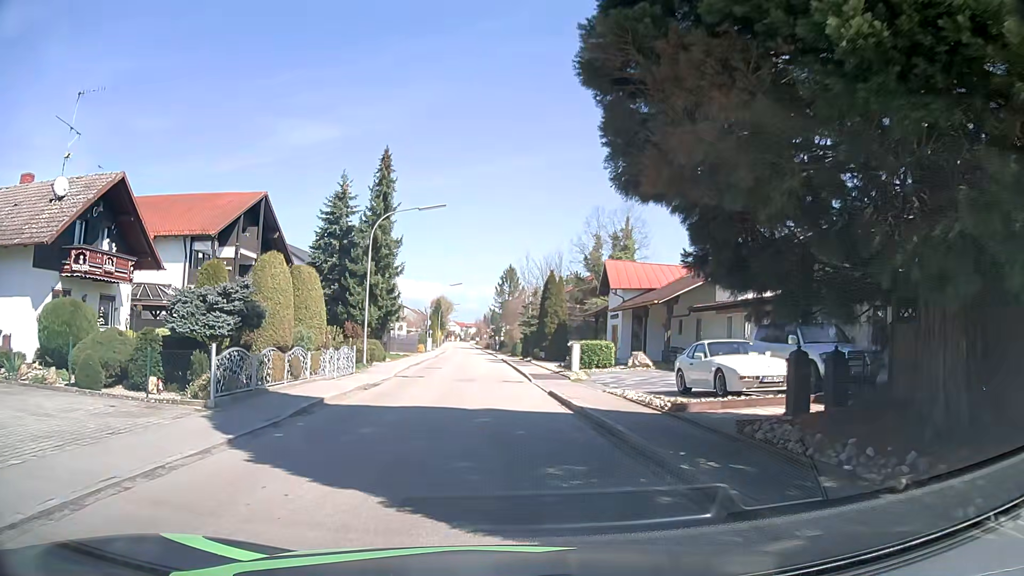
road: residential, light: Day
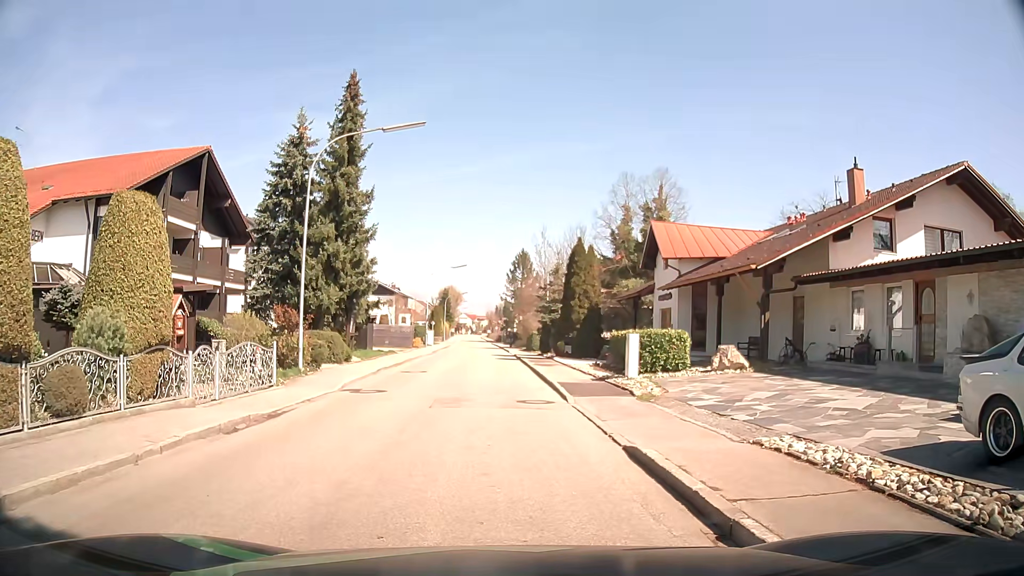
(0.0, +10.8) m; +1°
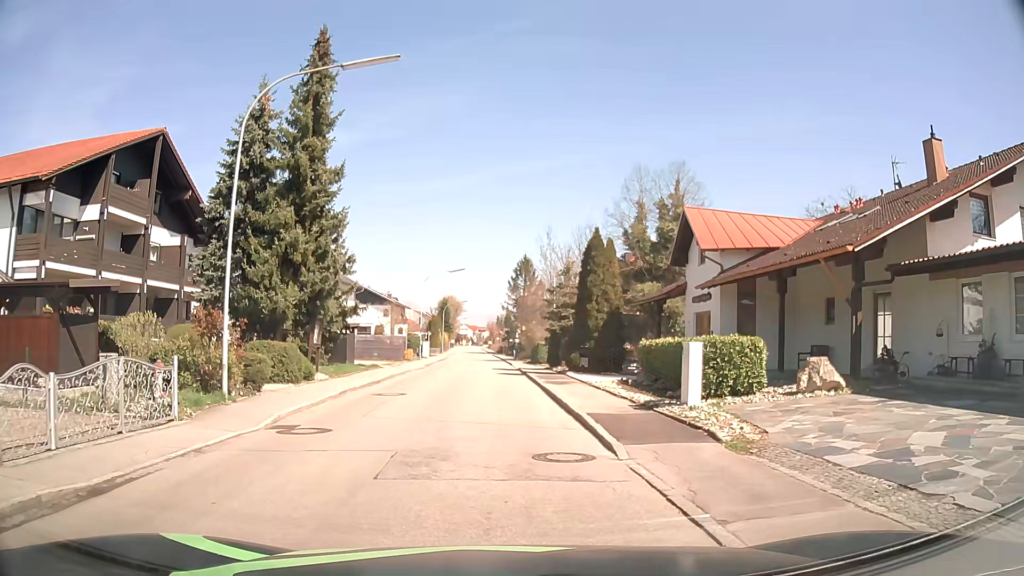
(-0.2, +6.0) m; -1°
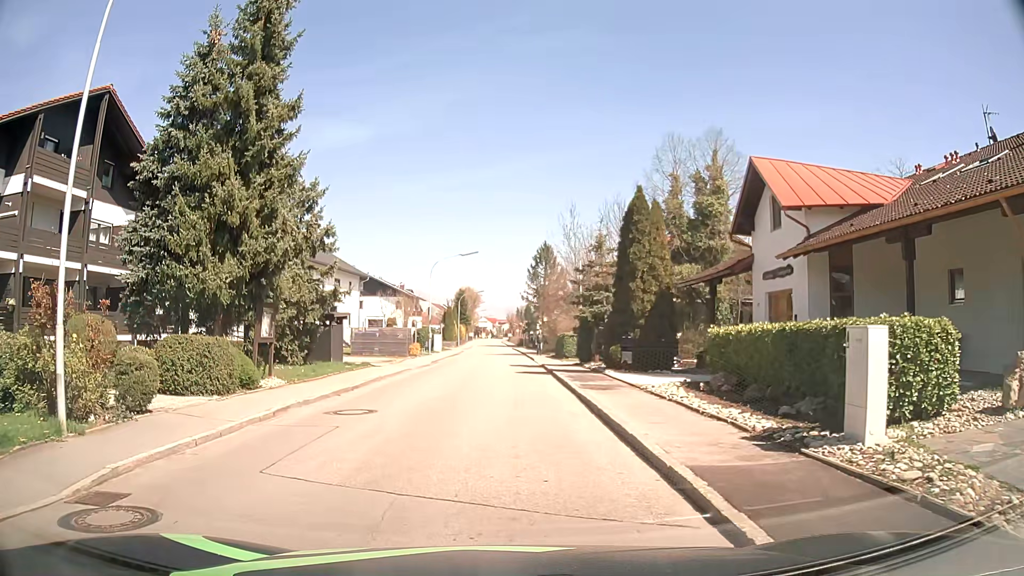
(+0.1, +6.3) m; -2°
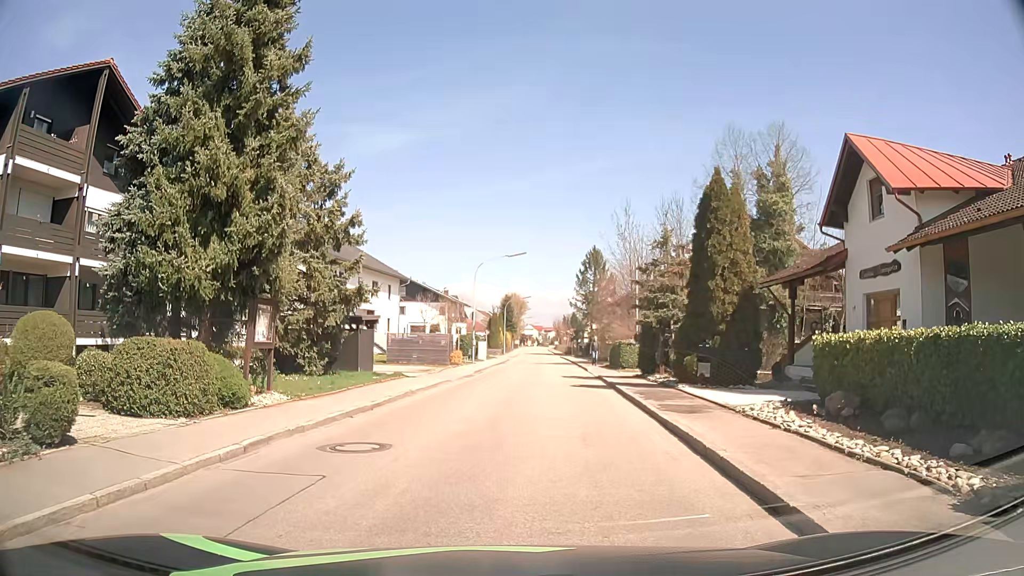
(-0.1, +3.5) m; -2°
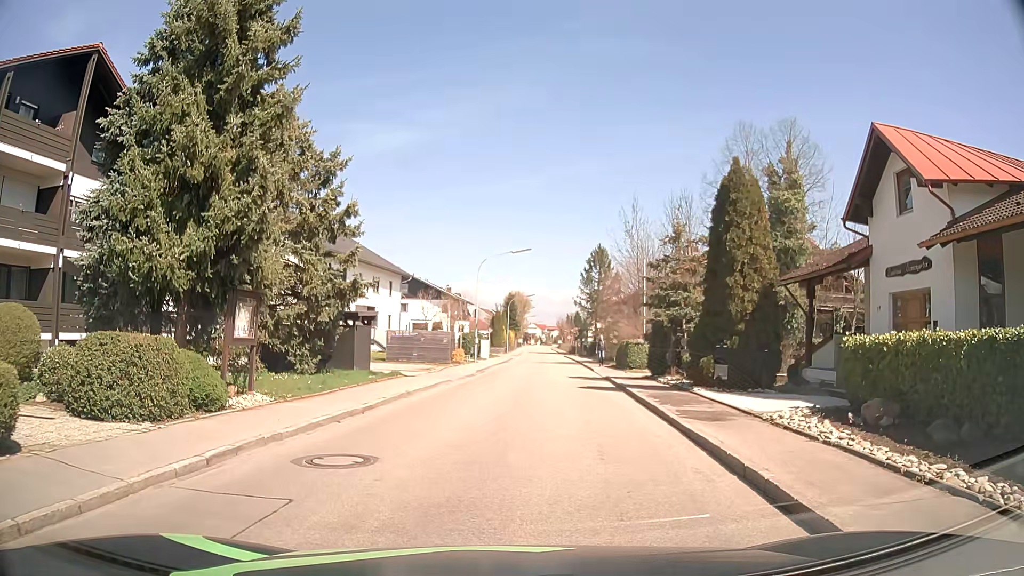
(0.0, +1.2) m; +1°
